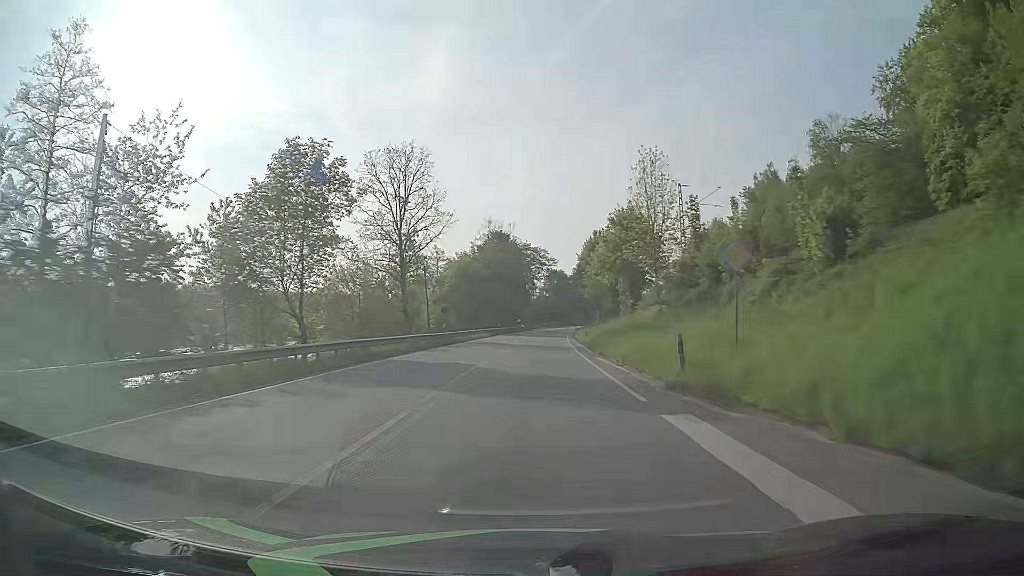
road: primary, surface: asphalt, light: Day
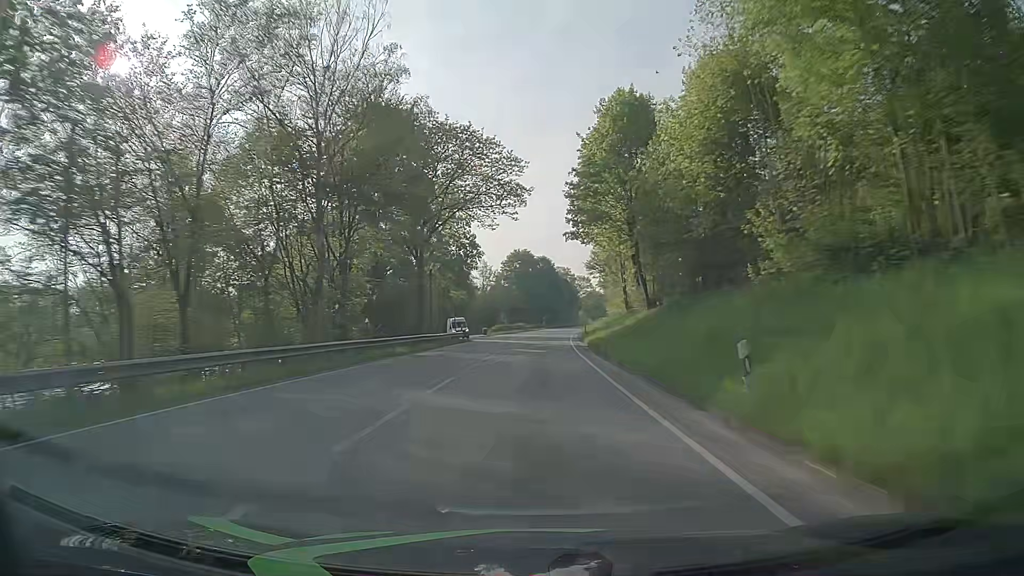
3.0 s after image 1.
(+2.0, +78.9) m; +3°
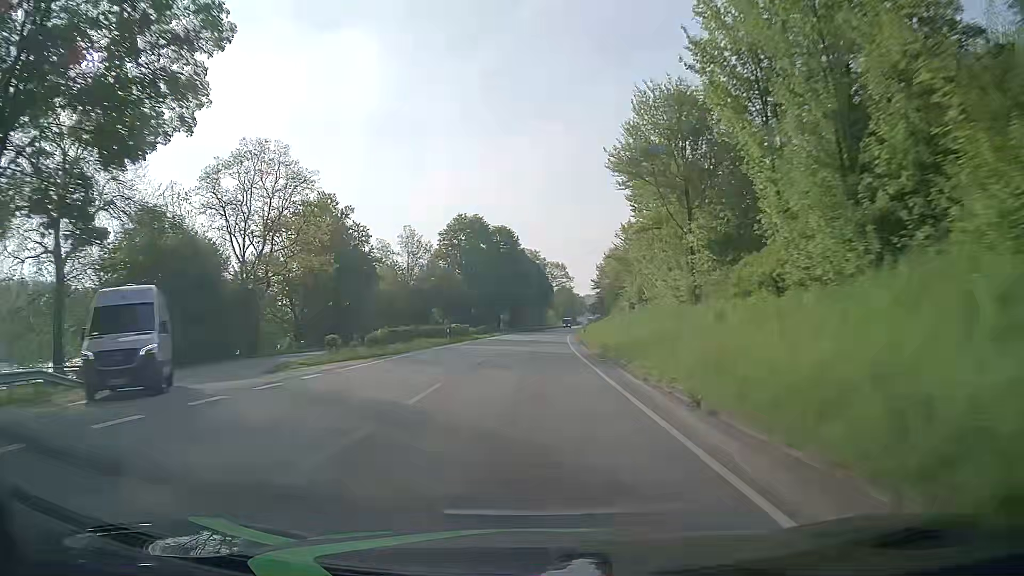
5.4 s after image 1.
(+1.5, +63.1) m; +3°
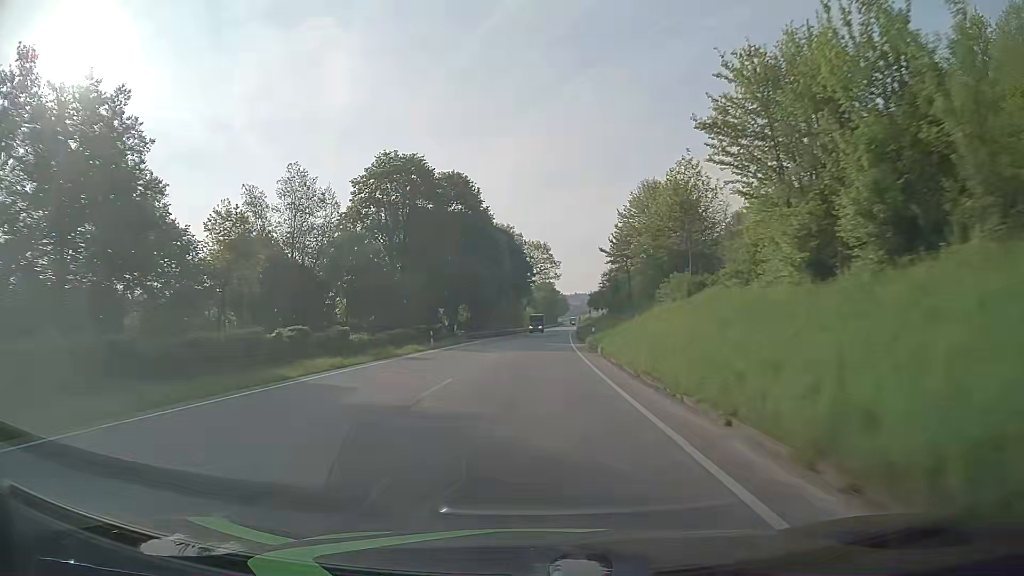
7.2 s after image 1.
(+0.9, +47.4) m; +2°
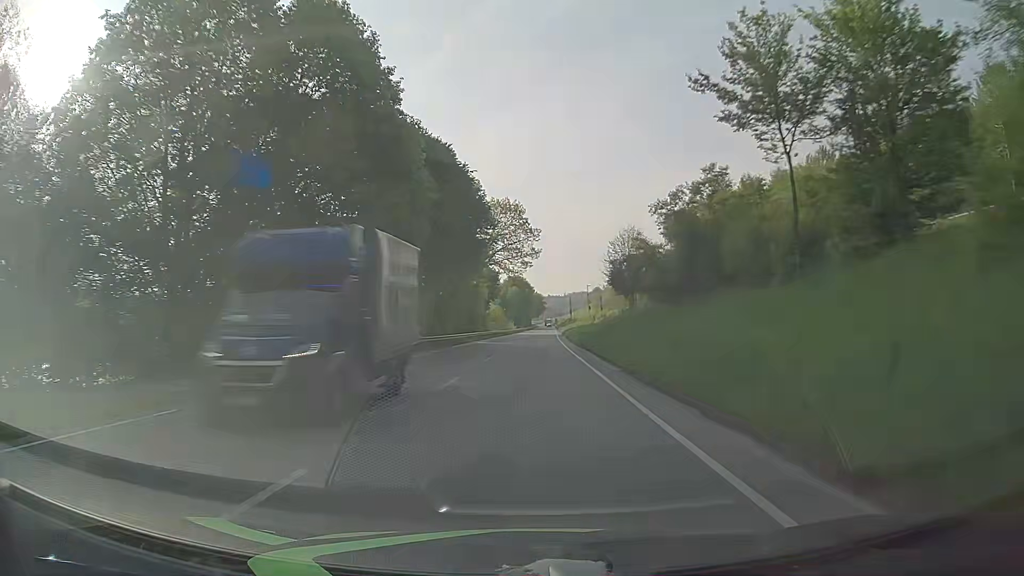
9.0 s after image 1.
(+0.8, +47.5) m; +2°
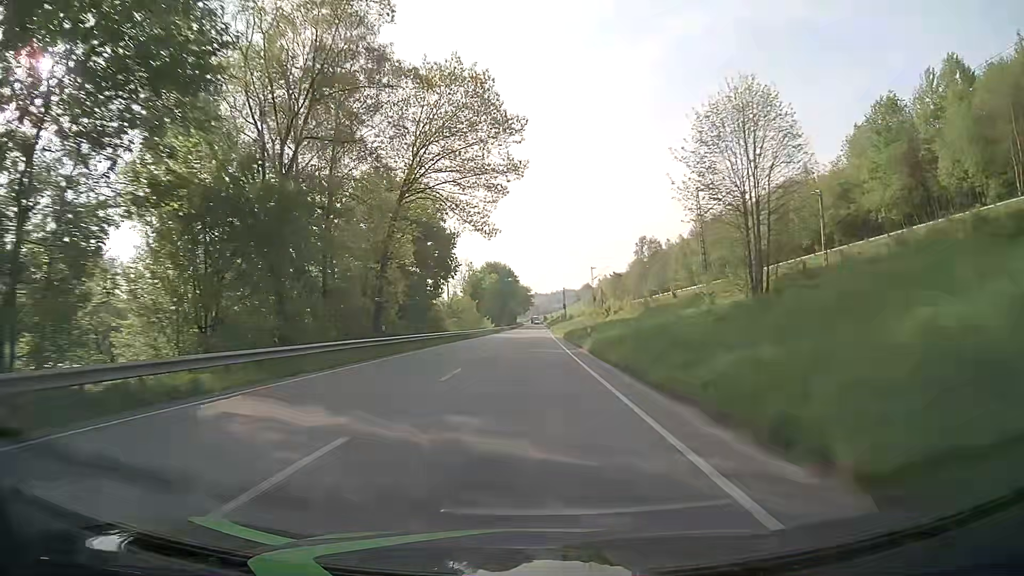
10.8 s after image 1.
(+0.5, +47.4) m; +1°
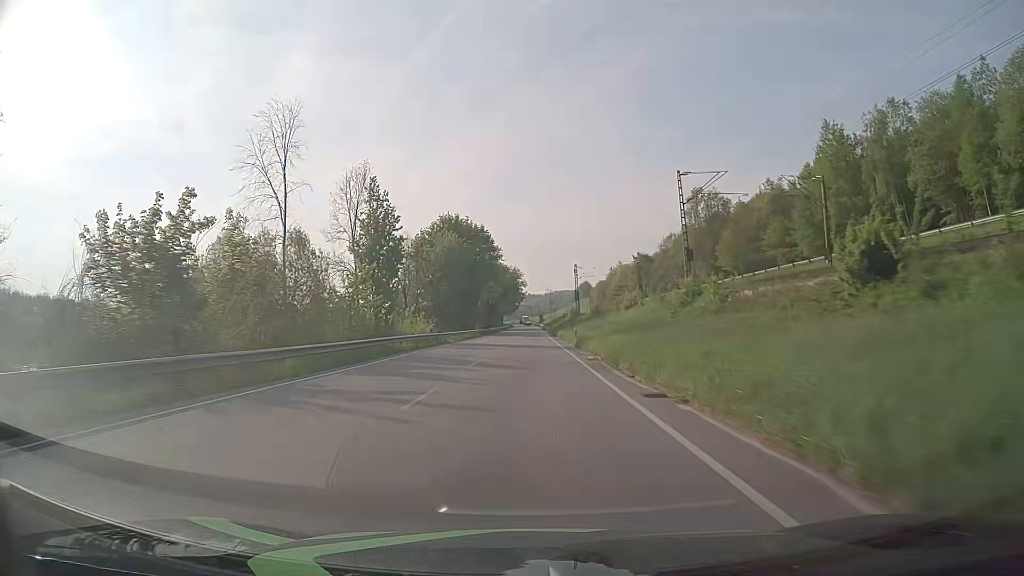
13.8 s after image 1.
(+0.9, +79.2) m; +1°
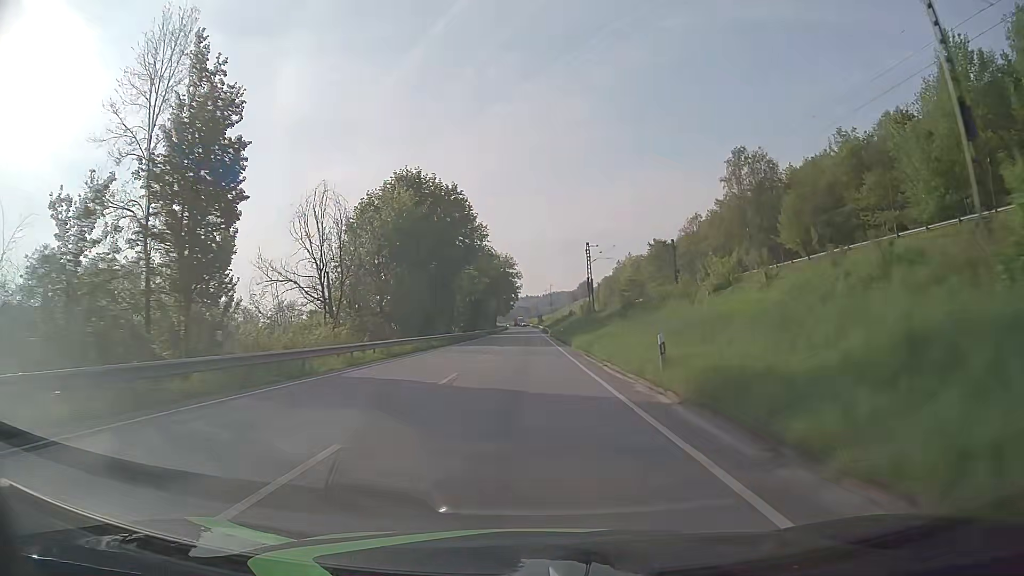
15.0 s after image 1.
(+0.1, +31.7) m; 0°
(0, +10) (0, +20) (0, +30) (0, +40) (0, +50) (0, +60) (0, +70) (0, +80) (0, +90) (-1, +100) m
